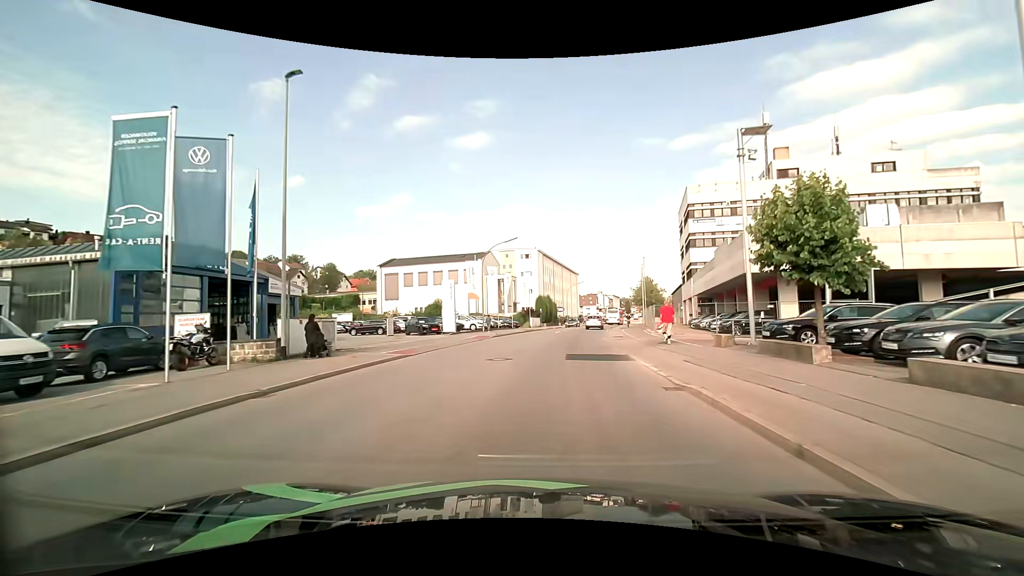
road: tertiary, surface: asphalt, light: Day
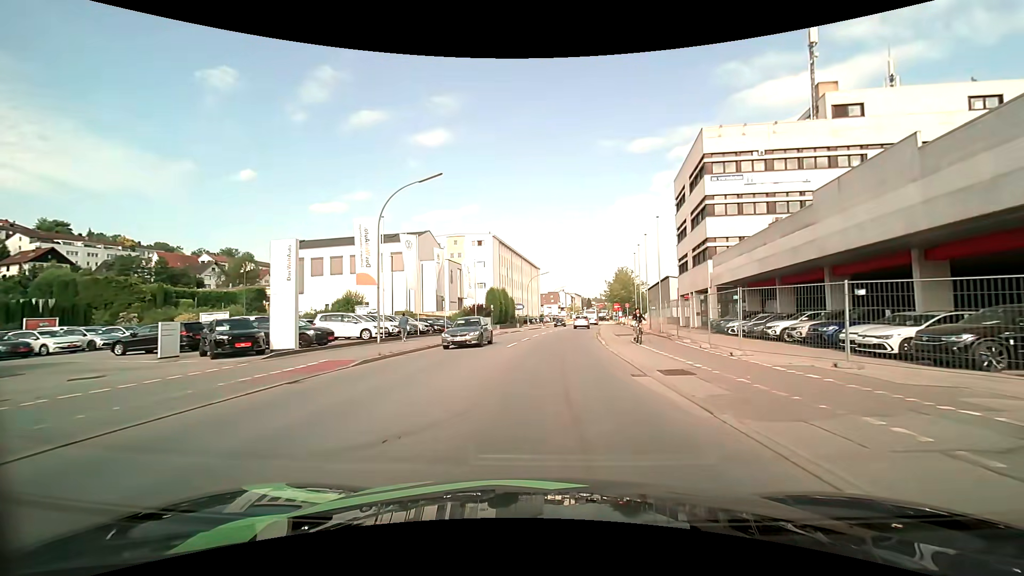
(+1.0, +21.6) m; +4°
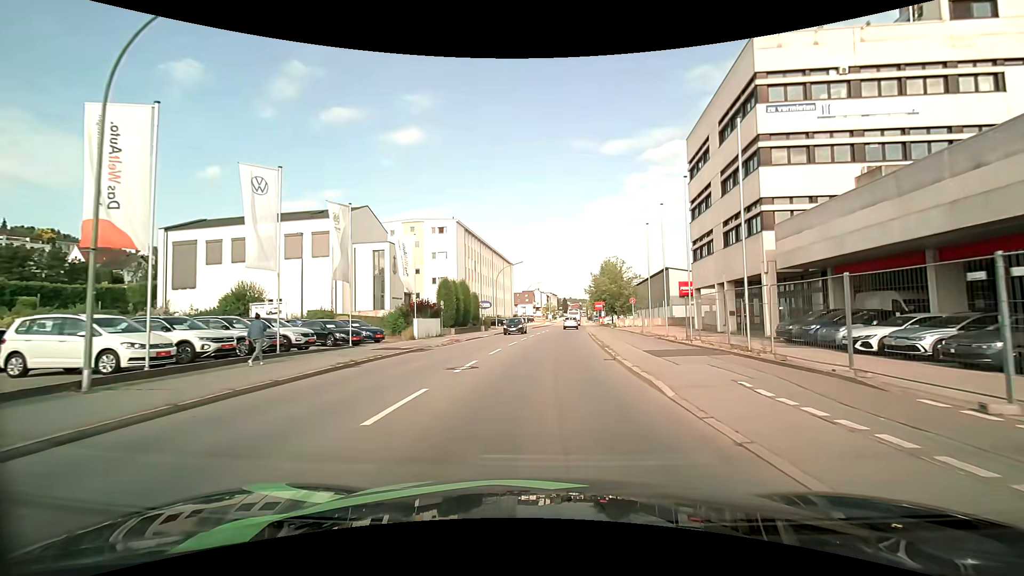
(+0.5, +16.1) m; +3°
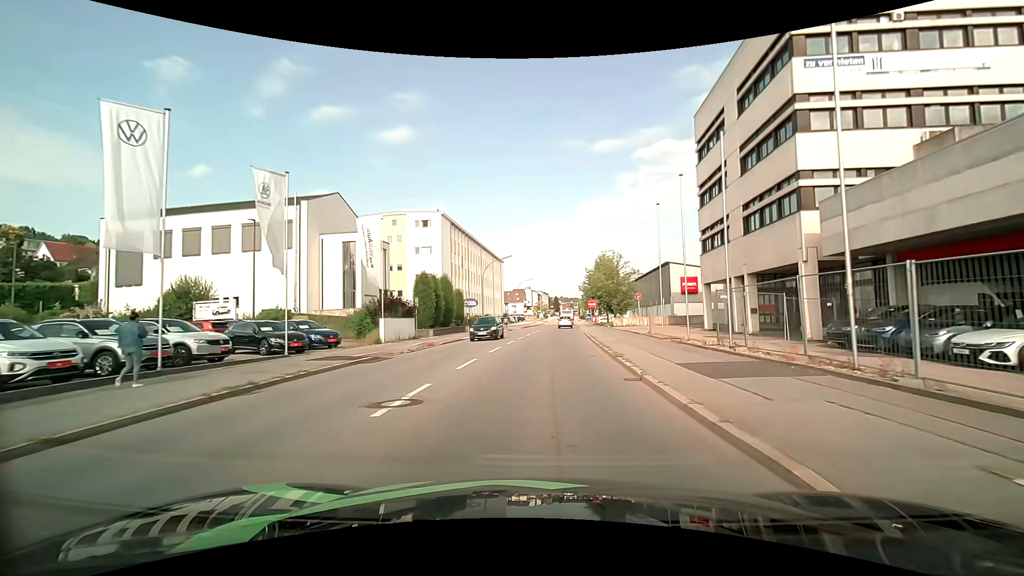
(+0.1, +5.5) m; +1°
(0, +10) (+1, +20) (+1, +30) (+2, +40) (+2, +50) (+3, +60) (+3, +70) (+4, +80) (+5, +90) (+6, +100) m
